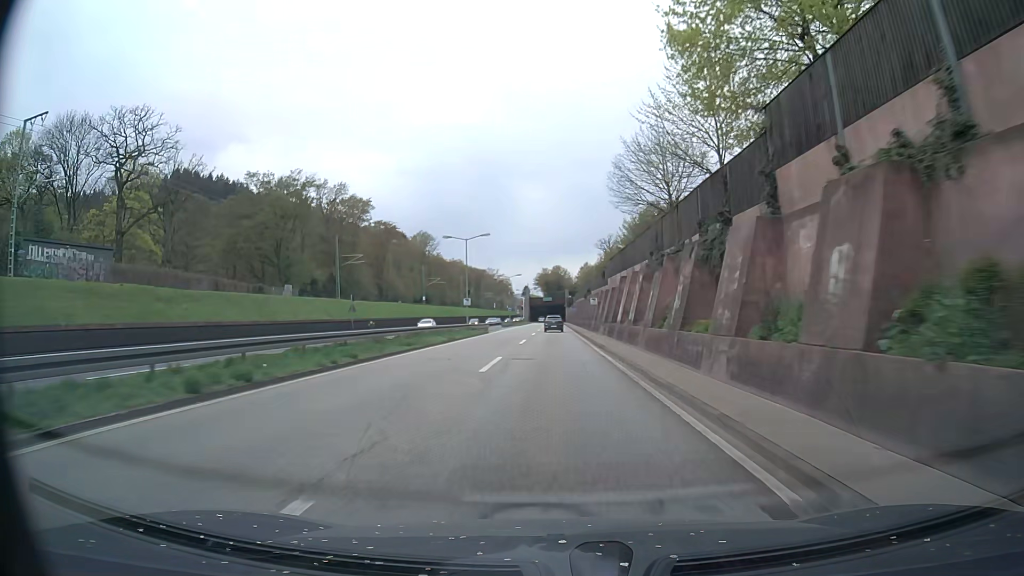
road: trunk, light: Day
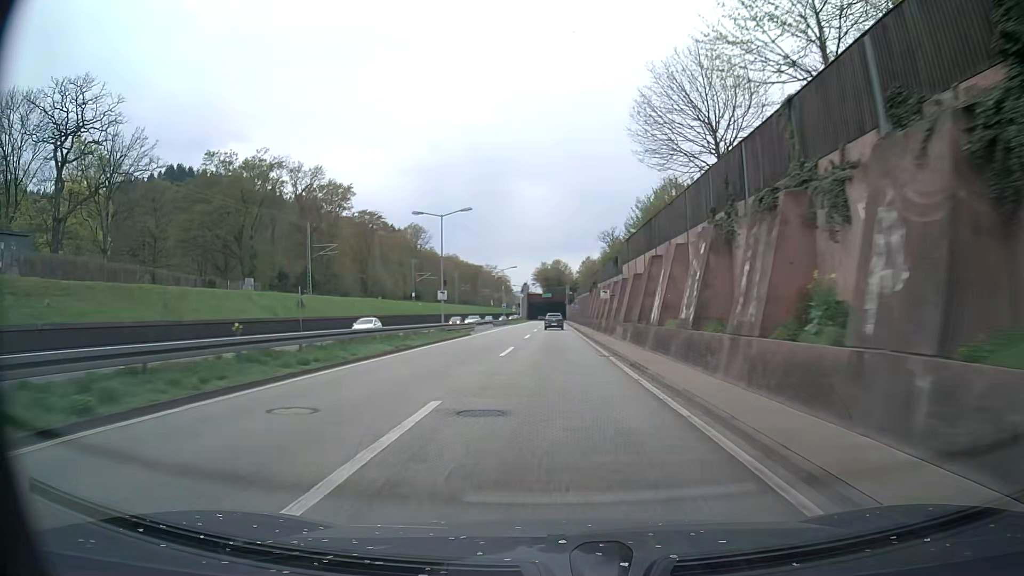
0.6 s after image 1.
(0.0, +12.3) m; 0°
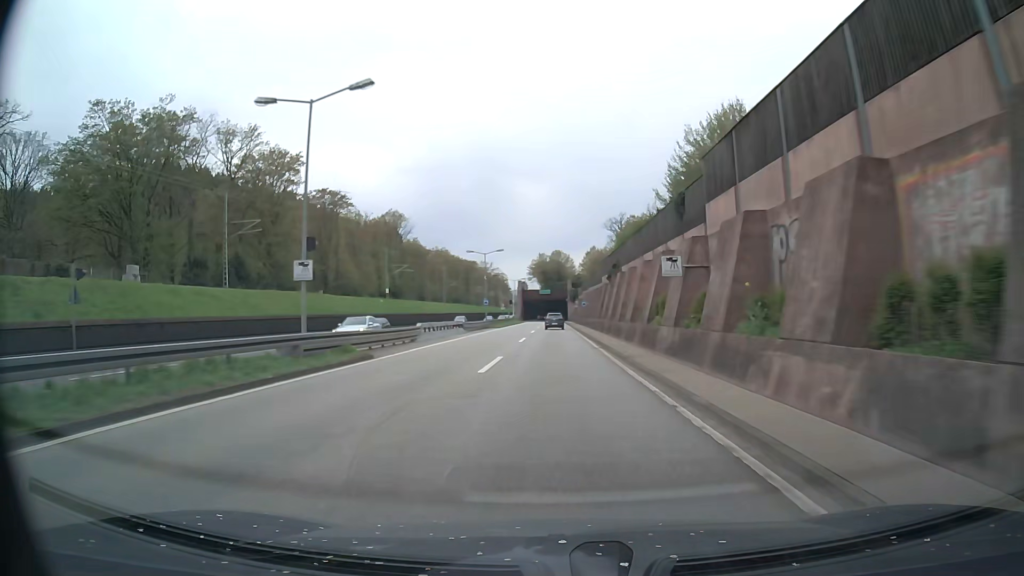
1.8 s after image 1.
(+0.1, +24.6) m; 0°
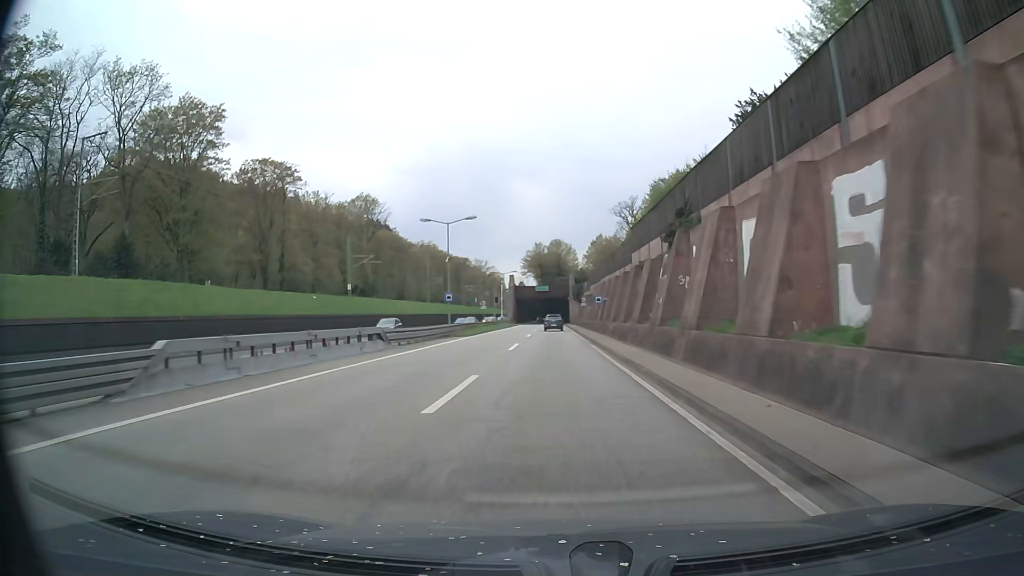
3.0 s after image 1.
(0.0, +24.7) m; 0°
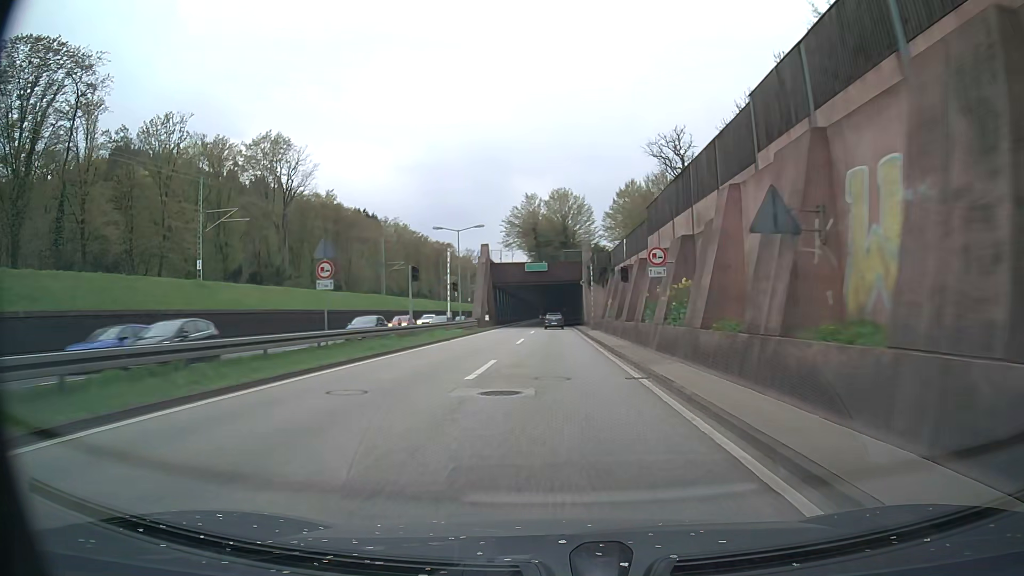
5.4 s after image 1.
(+0.1, +49.4) m; 0°
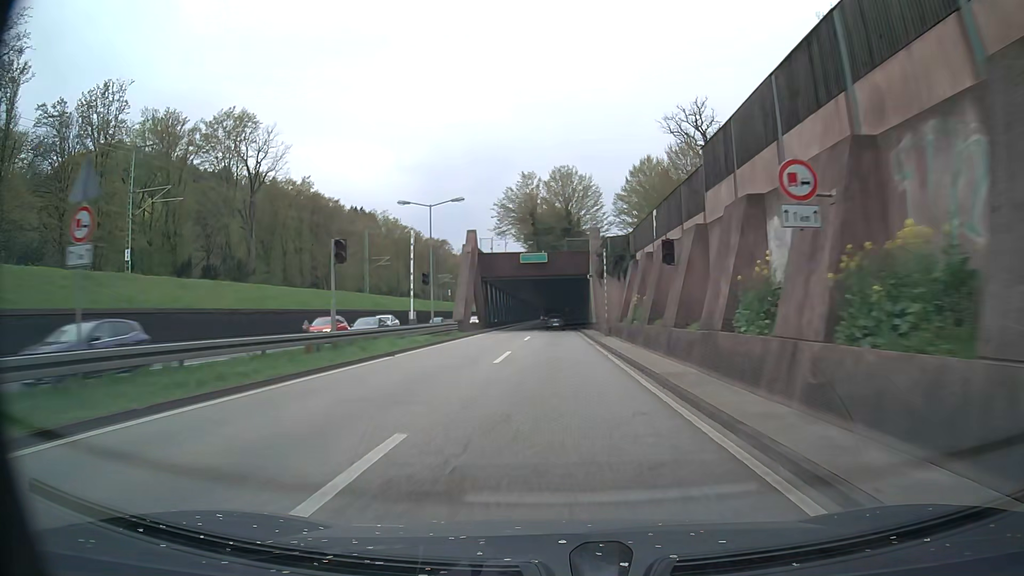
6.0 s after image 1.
(0.0, +12.3) m; 0°
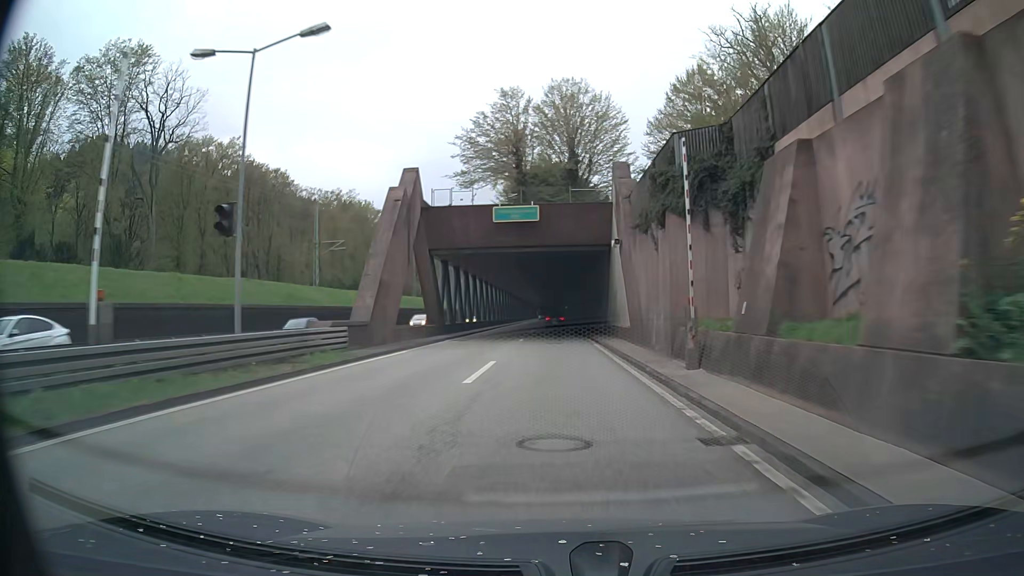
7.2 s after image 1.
(0.0, +24.7) m; 0°
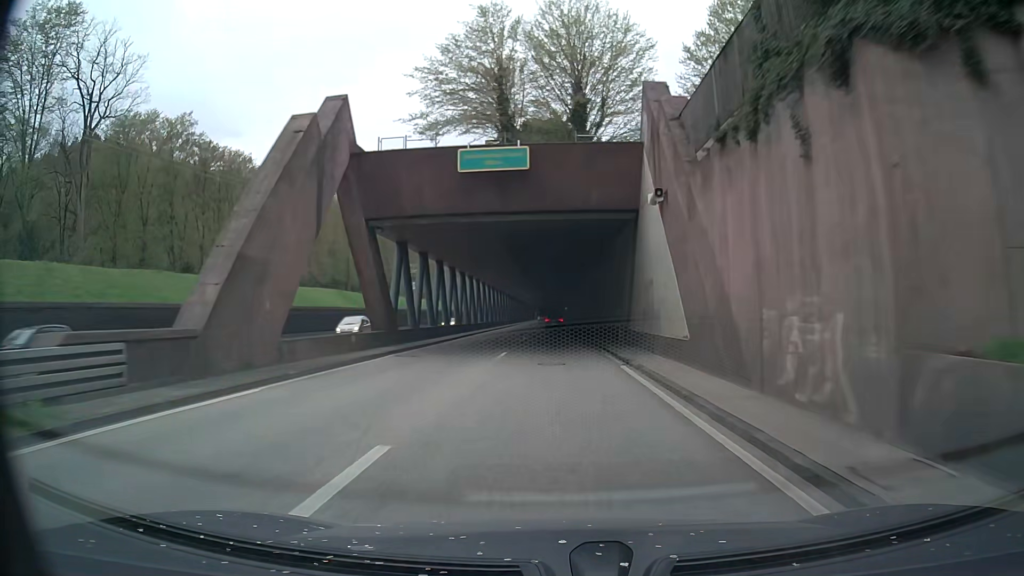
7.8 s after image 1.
(0.0, +12.3) m; 0°
(0, +10) (0, +20) (0, +30) (0, +40) (0, +50) (0, +60) (-1, +70) (-1, +80) (-1, +90) (-2, +100) m
